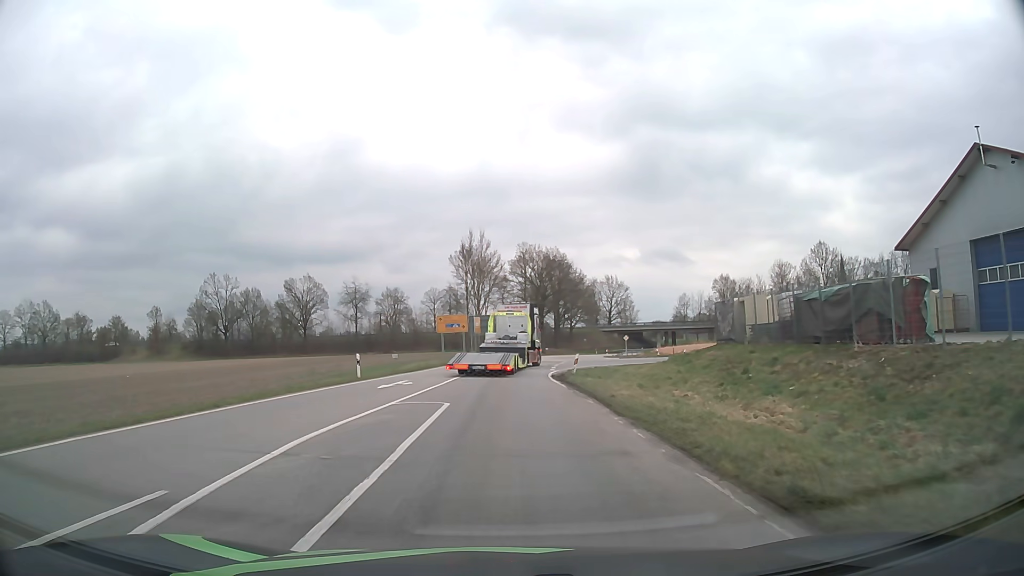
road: tertiary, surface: asphalt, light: Day
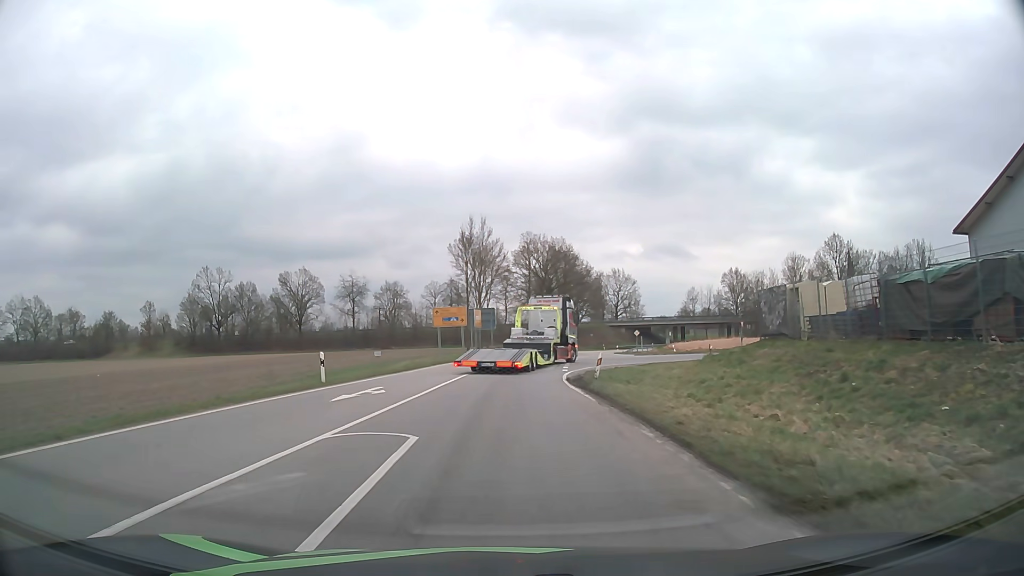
(0.0, +6.0) m; 0°
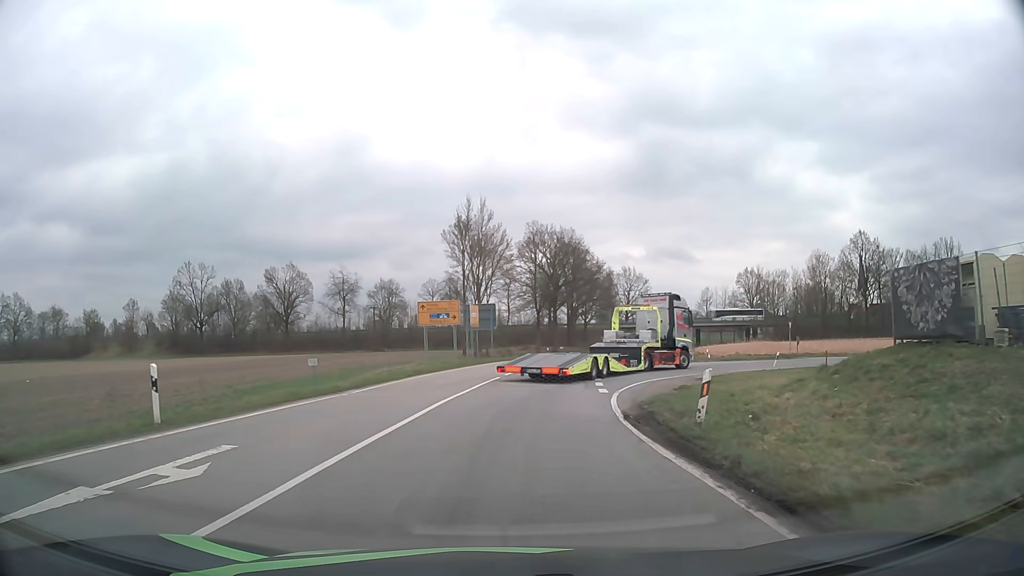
(0.0, +11.2) m; 0°
(0, +10) (+1, +20) (+5, +29) (+12, +36) (+21, +40) (+31, +41) (+41, +40) (+51, +39) (+61, +37) (+71, +36) m
